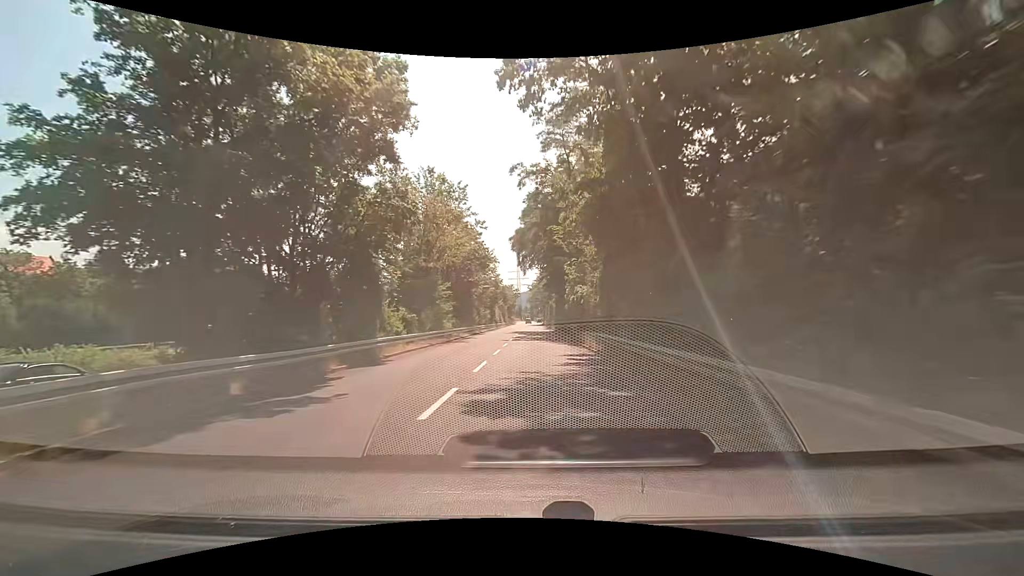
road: trunk_link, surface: asphalt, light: Day
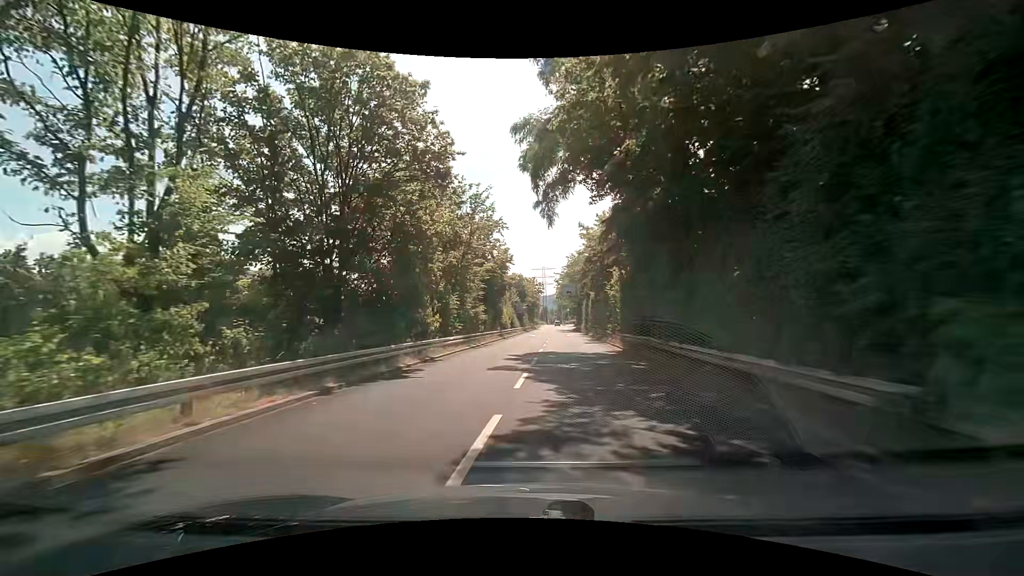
(0.0, +32.6) m; -2°
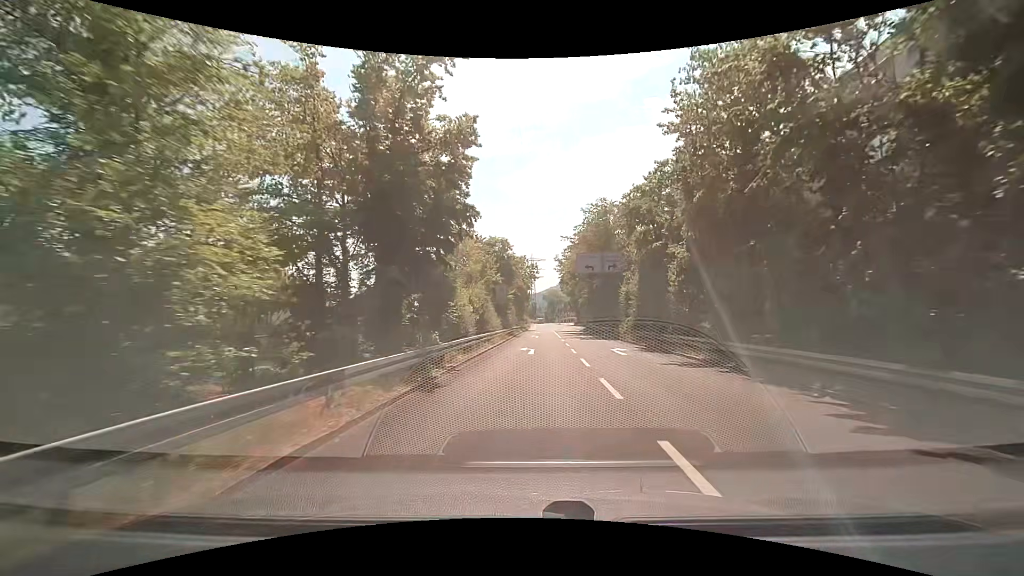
(-0.7, +31.9) m; +1°
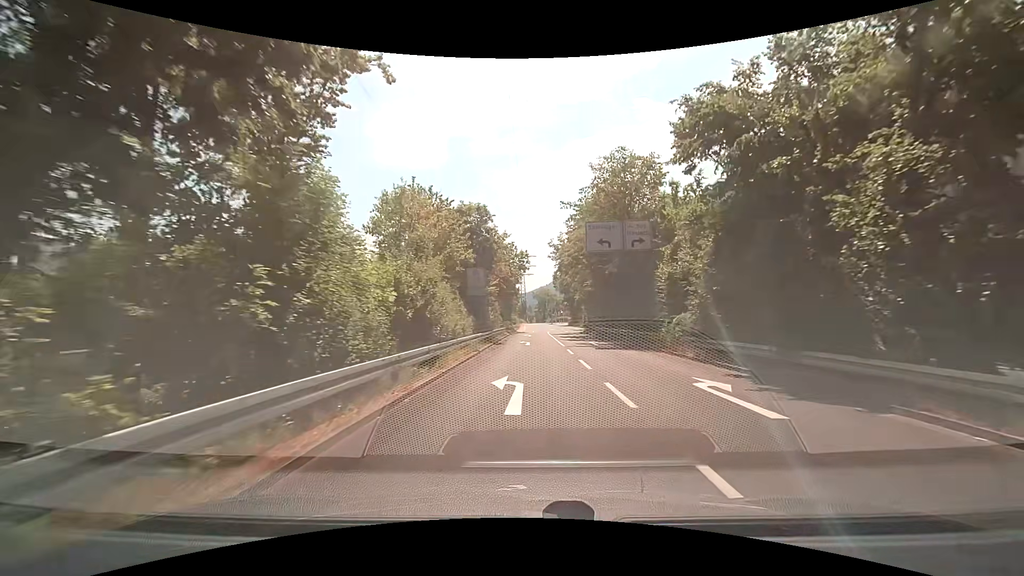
(0.0, +13.0) m; +1°
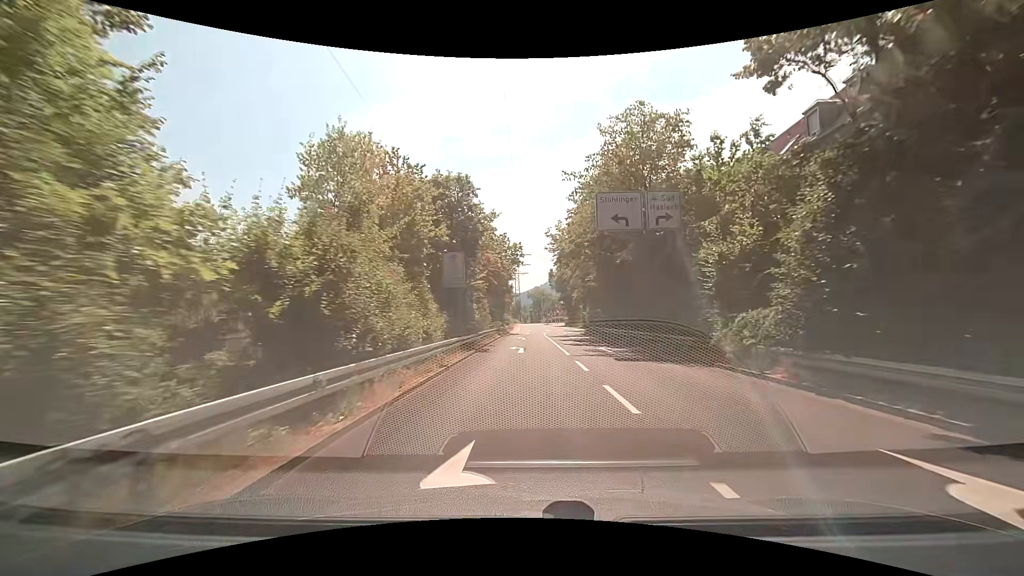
(0.0, +6.5) m; +1°
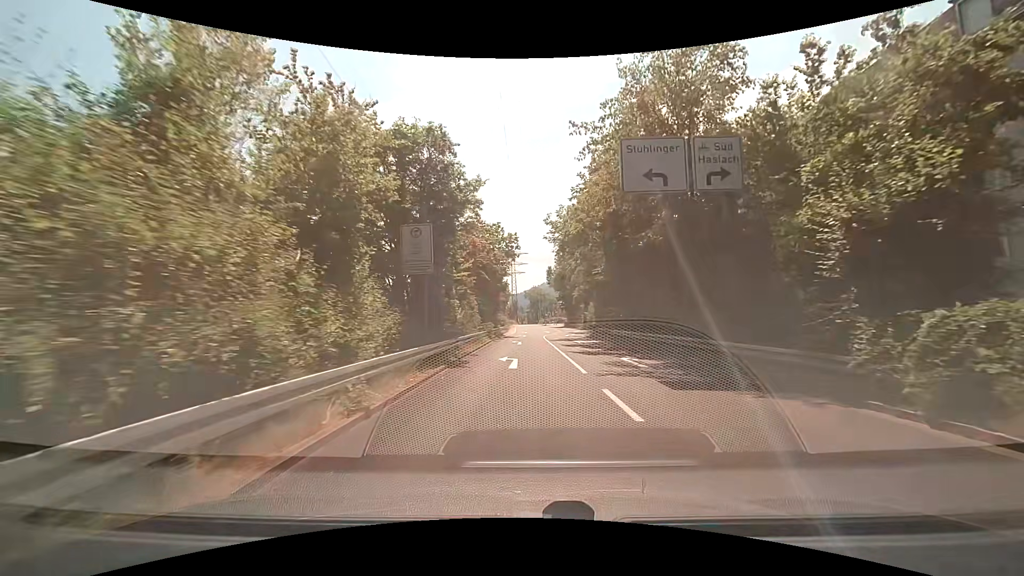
(0.0, +6.6) m; 0°
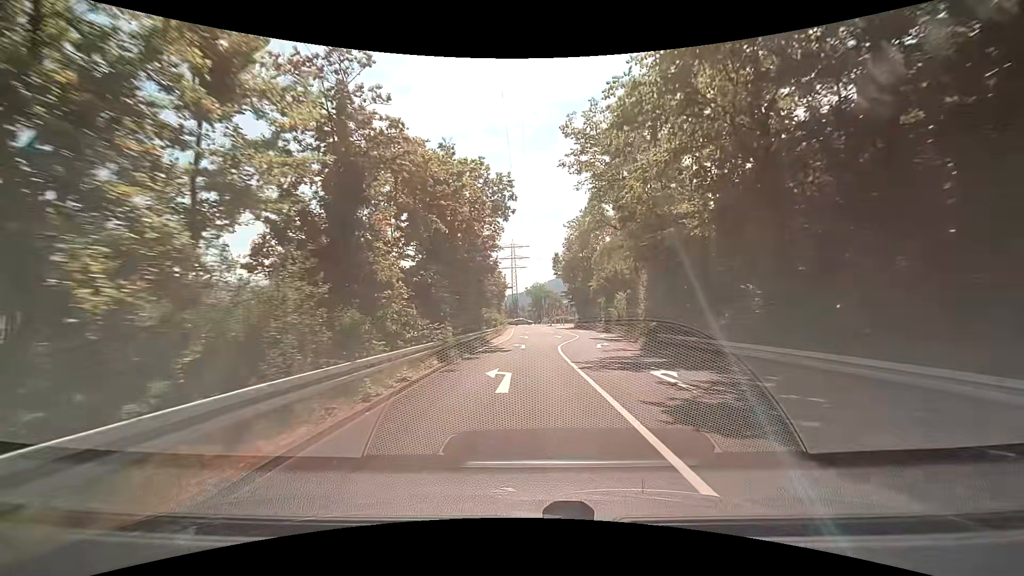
(-0.2, +19.9) m; -1°
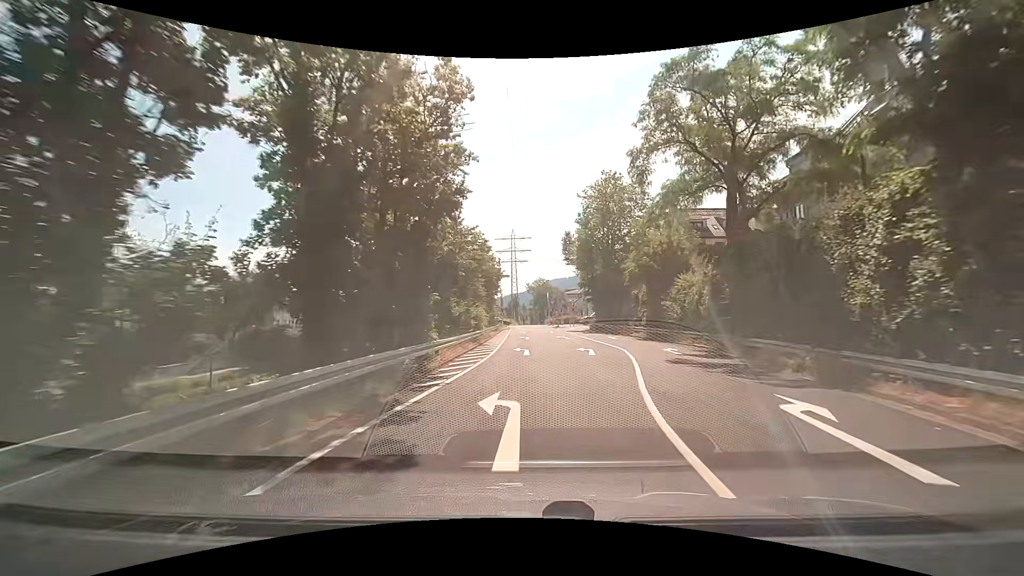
(+0.1, +19.8) m; +1°
(0, +10) (0, +20) (0, +30) (+1, +40) (+1, +50) (+2, +60) (+1, +70) (+1, +80) (-1, +90) (-4, +99) m
